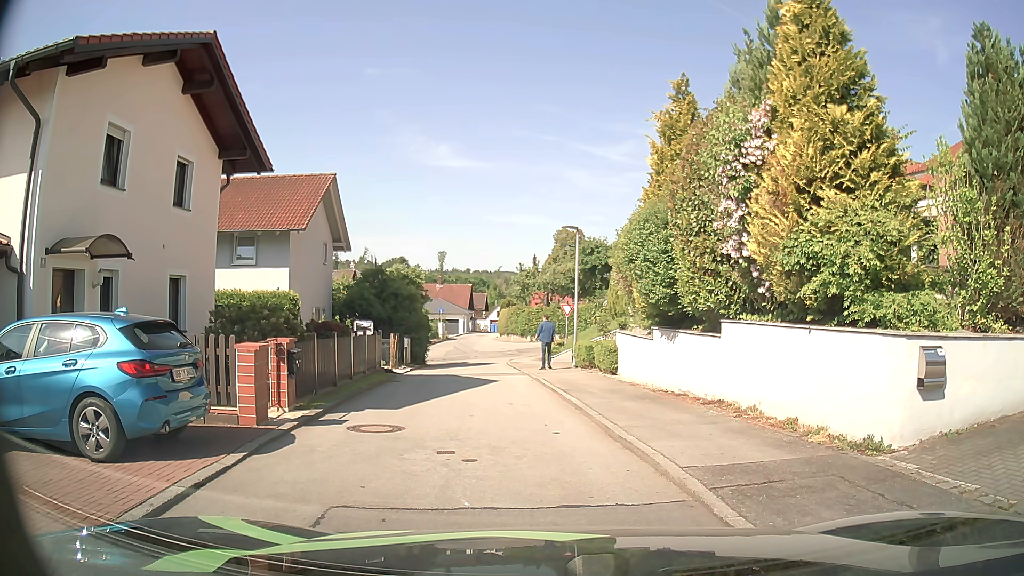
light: Day
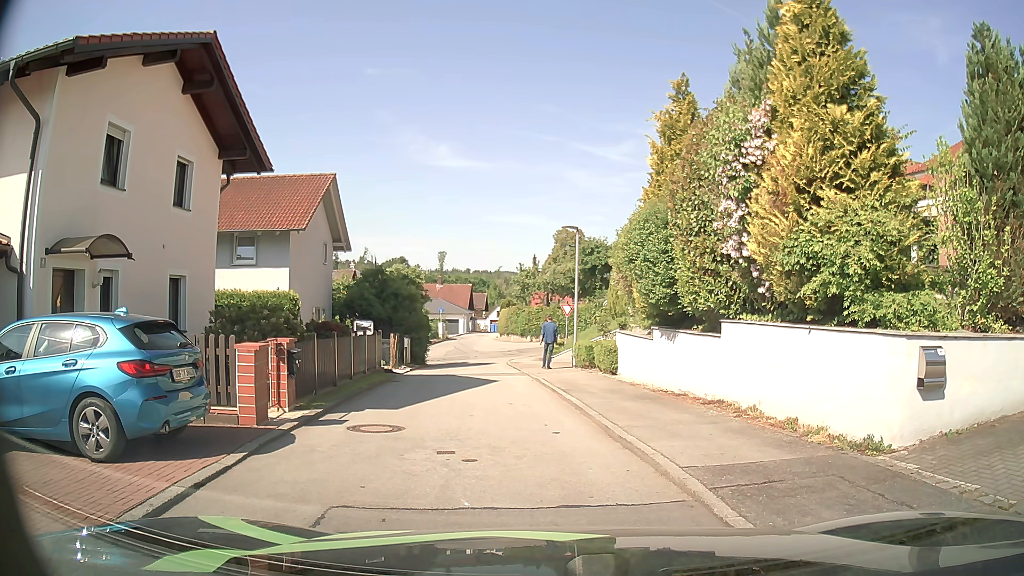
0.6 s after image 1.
(0.0, 0.0) m; 0°
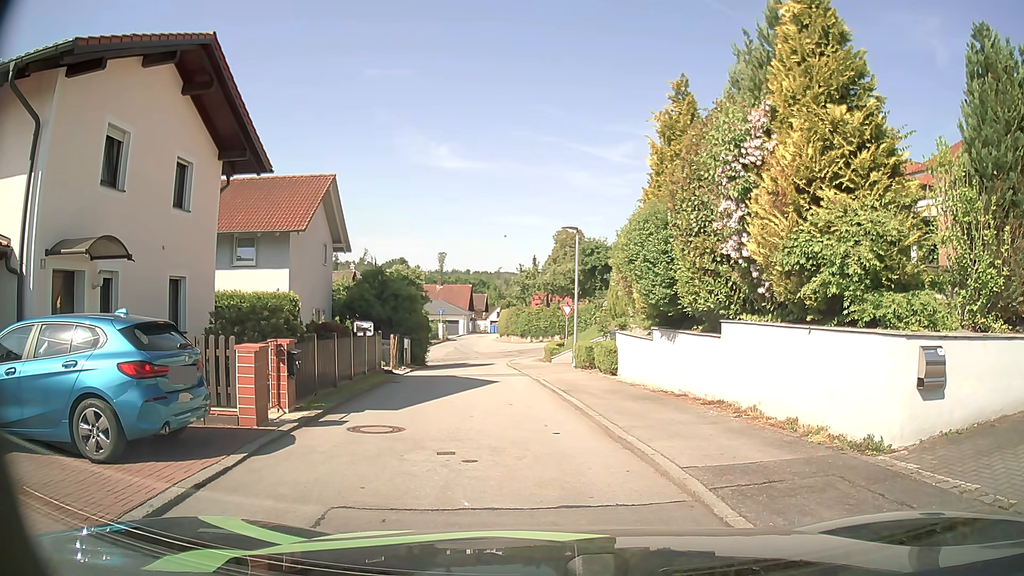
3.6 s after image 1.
(0.0, 0.0) m; 0°
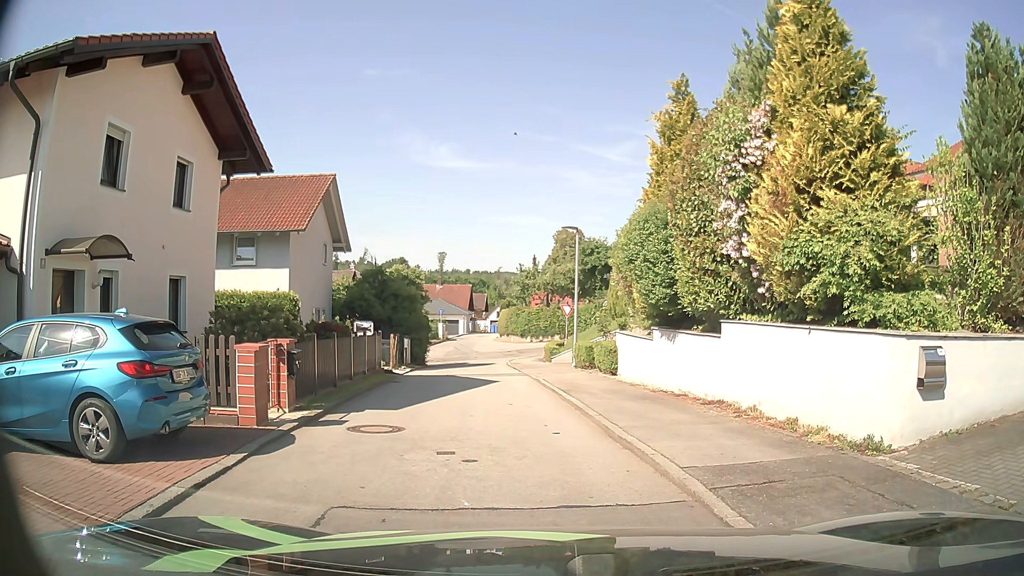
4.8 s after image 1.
(0.0, 0.0) m; 0°
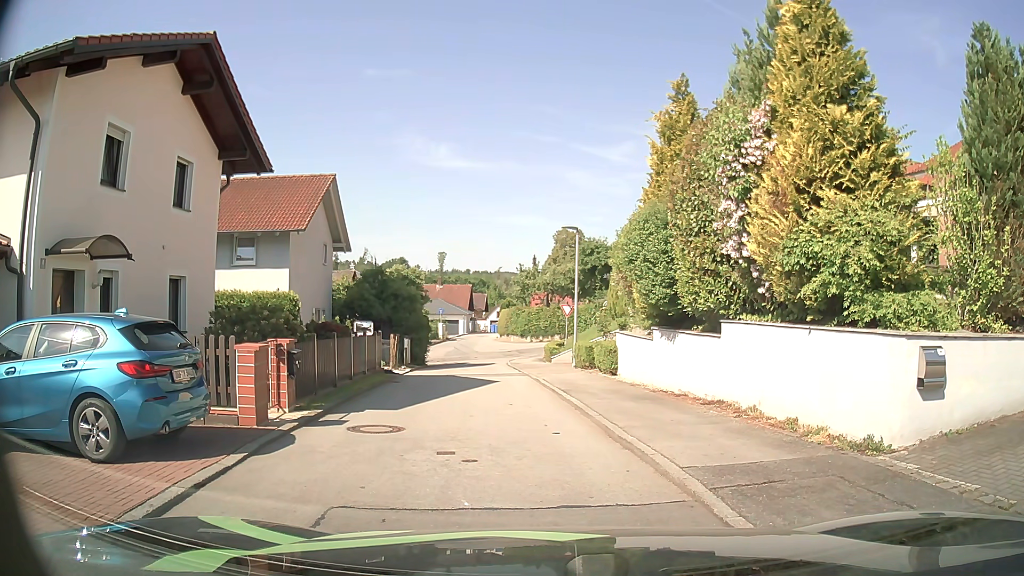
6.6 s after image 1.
(0.0, 0.0) m; 0°
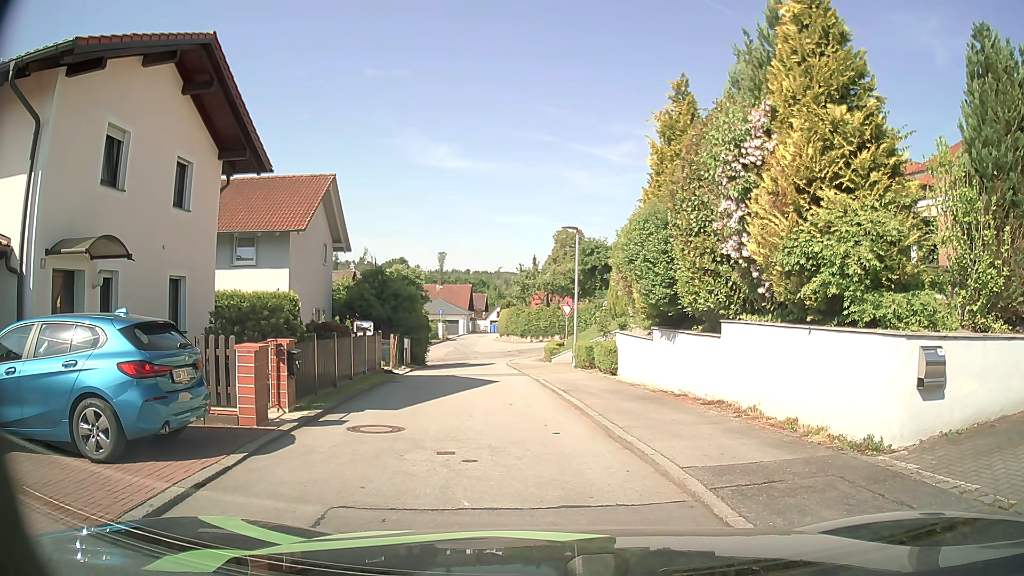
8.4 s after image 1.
(0.0, 0.0) m; 0°
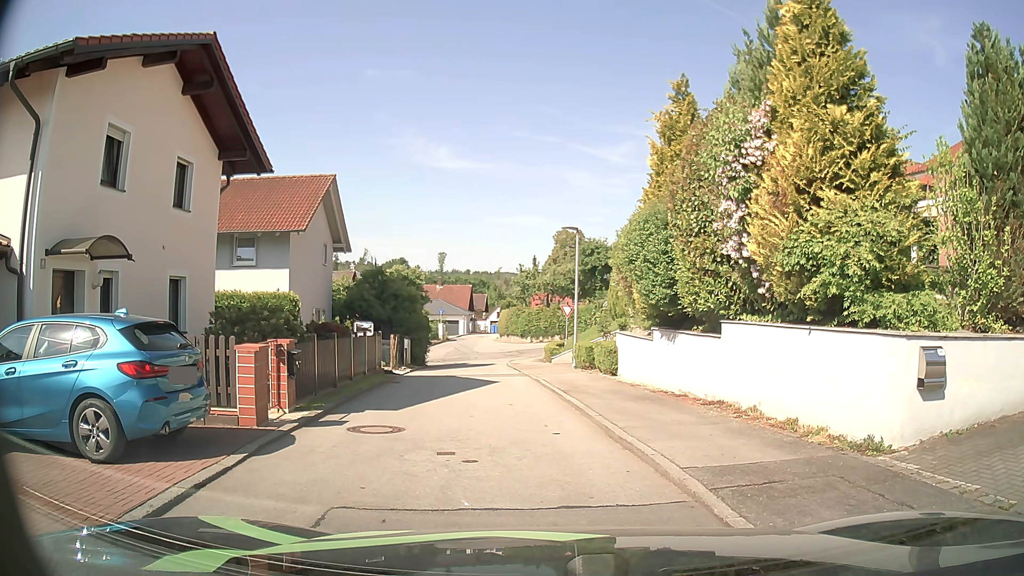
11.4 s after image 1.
(0.0, 0.0) m; 0°
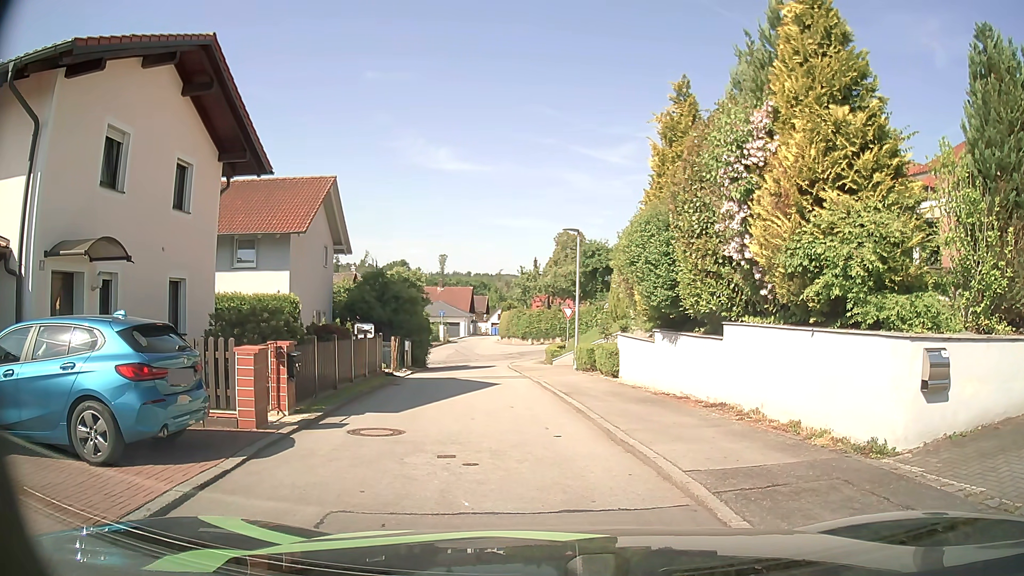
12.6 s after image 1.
(0.0, 0.0) m; 0°
